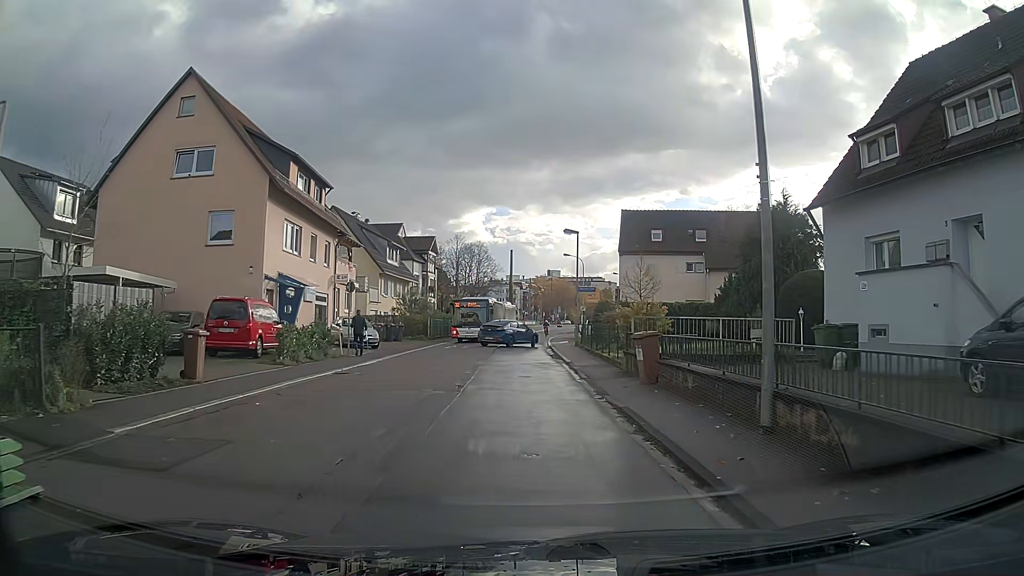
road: tertiary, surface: asphalt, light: Day
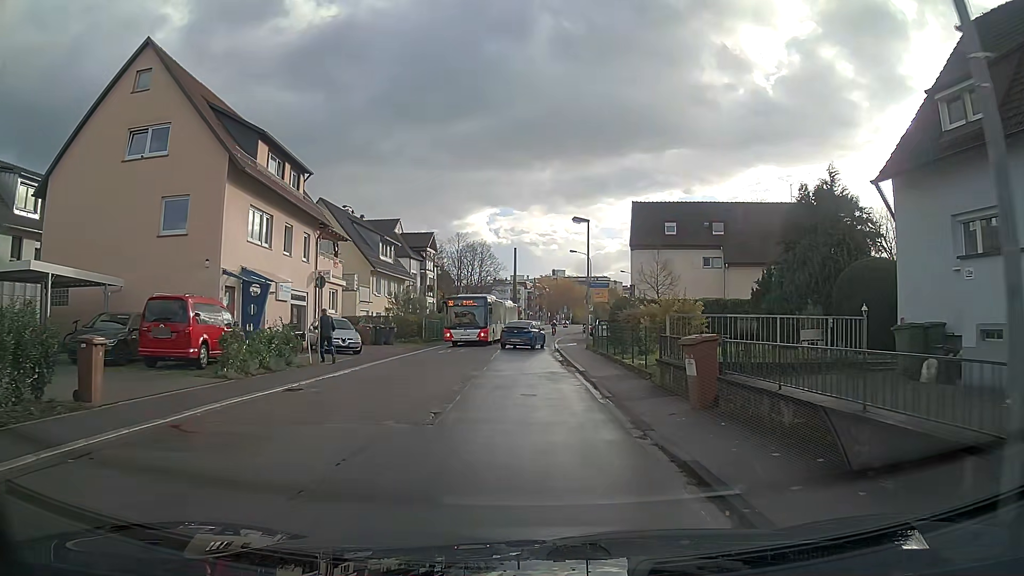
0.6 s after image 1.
(0.0, +4.1) m; 0°
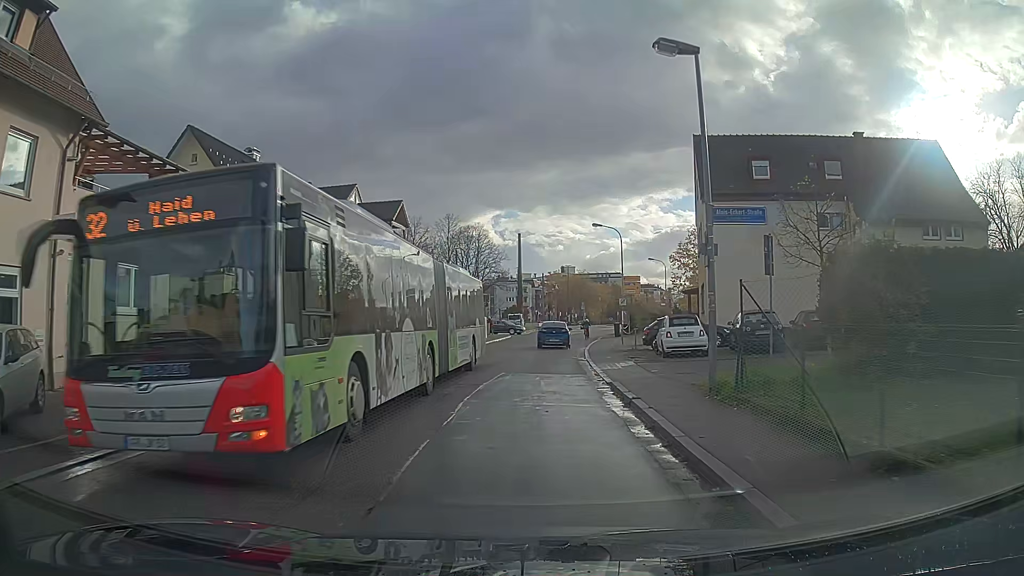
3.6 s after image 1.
(0.0, +20.3) m; 0°
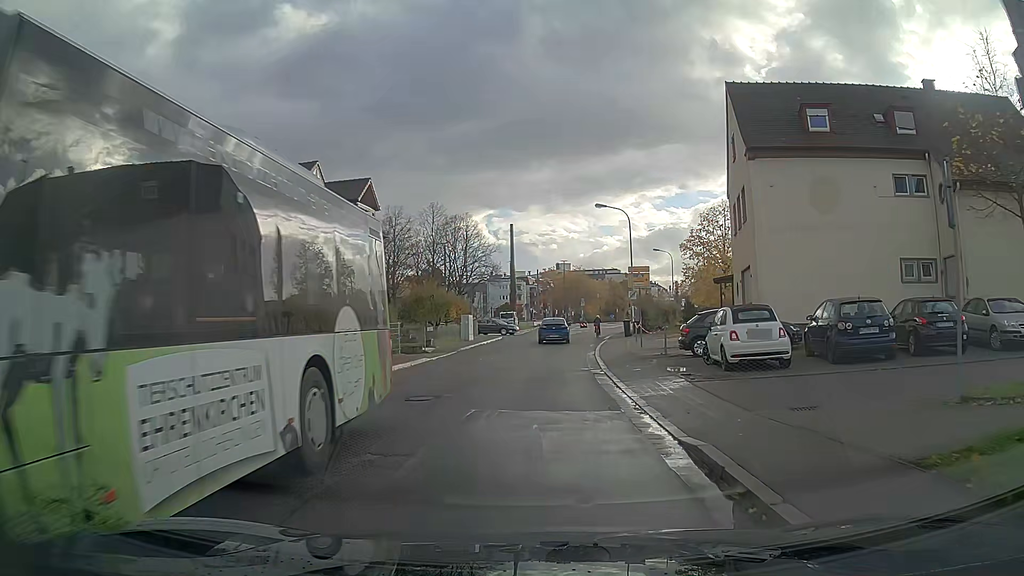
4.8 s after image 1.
(0.0, +8.1) m; 0°
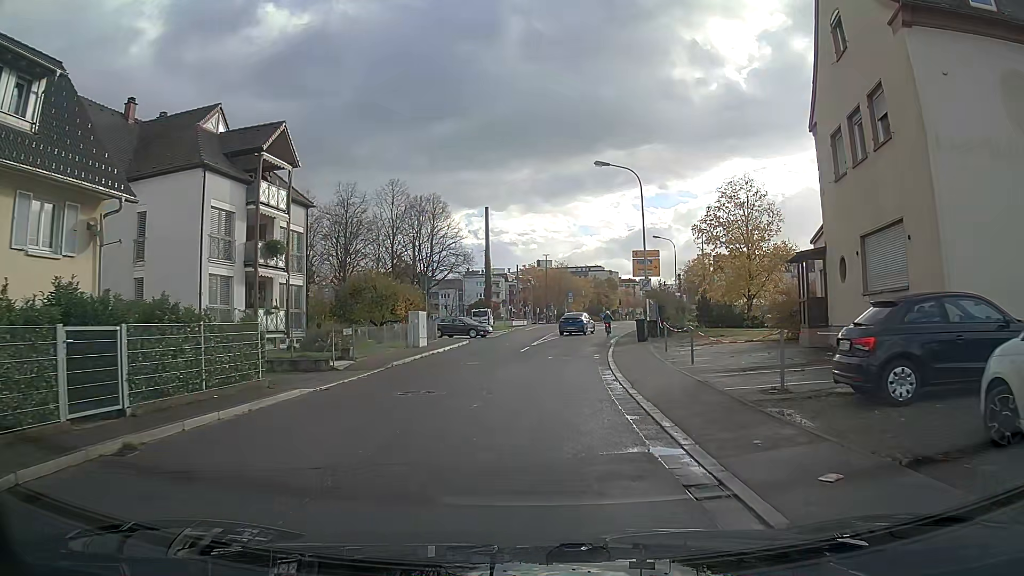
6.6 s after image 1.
(+0.2, +12.5) m; +2°
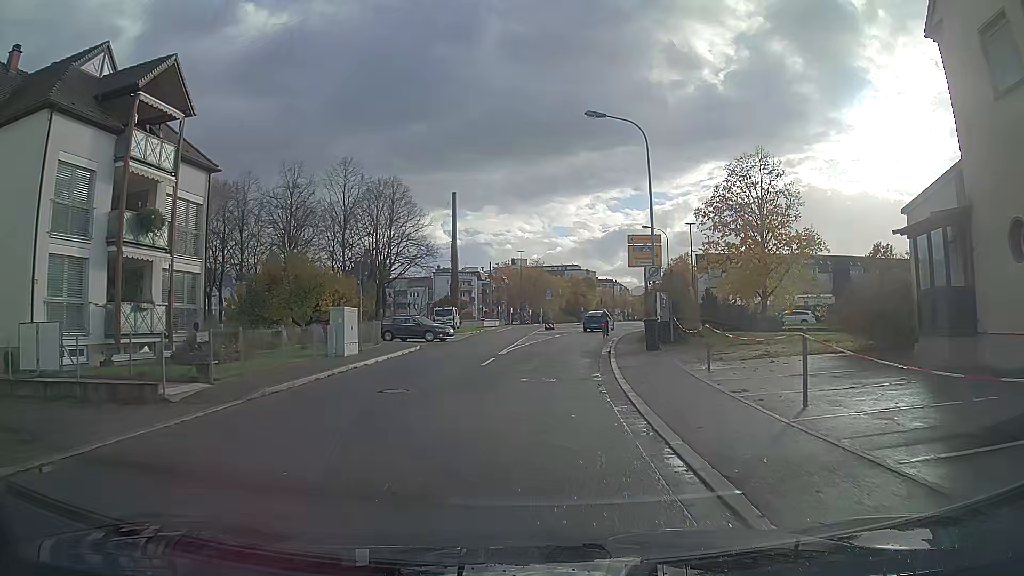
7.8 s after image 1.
(+0.1, +8.7) m; +2°
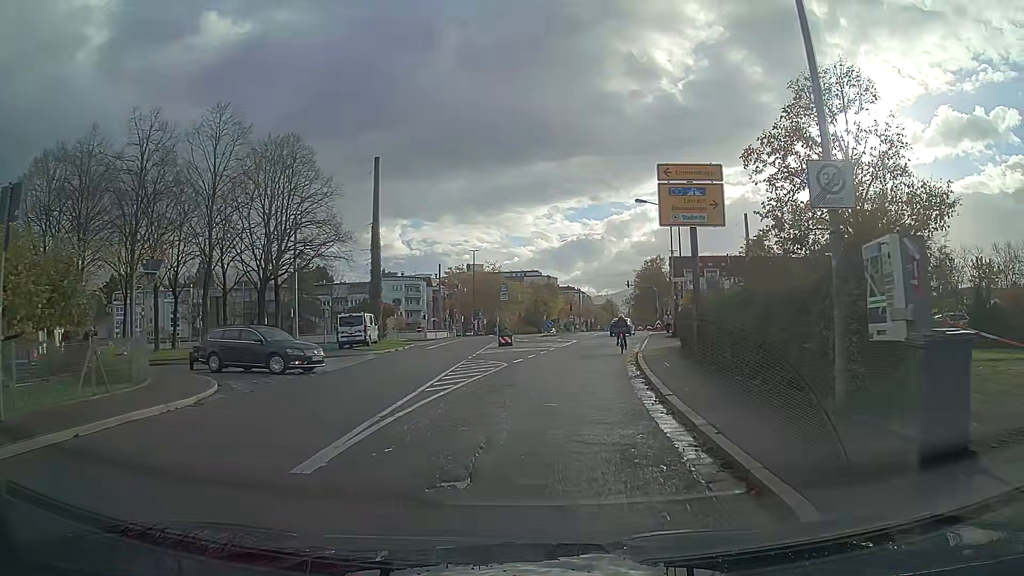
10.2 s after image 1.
(+0.6, +17.9) m; +4°
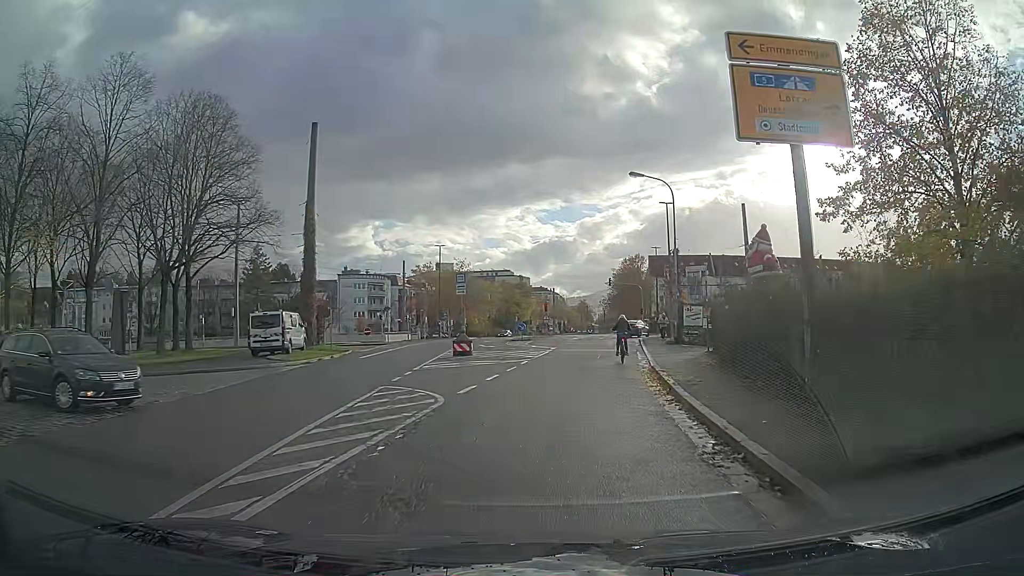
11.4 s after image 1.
(+0.2, +9.0) m; +2°
